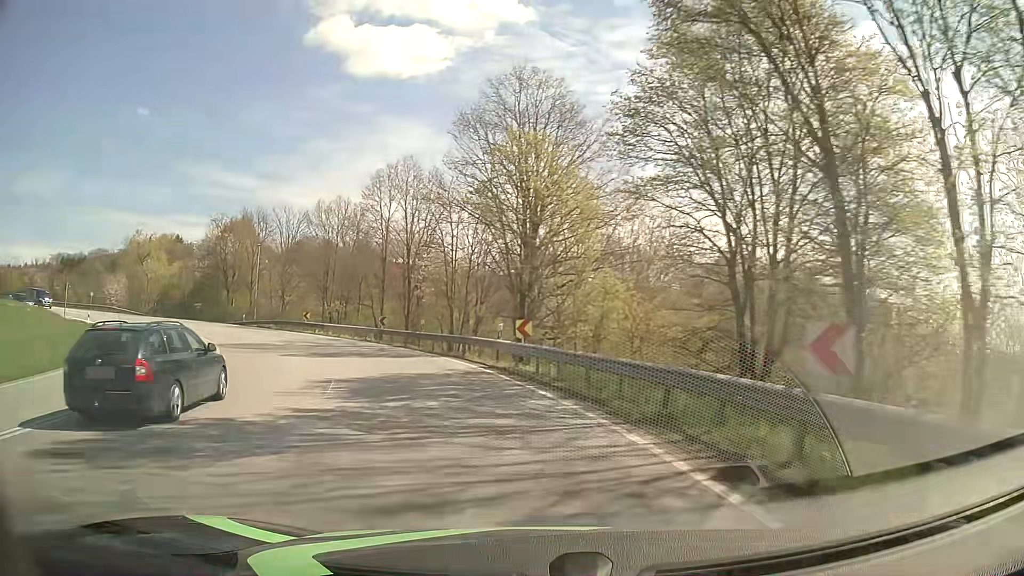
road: primary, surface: asphalt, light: Day
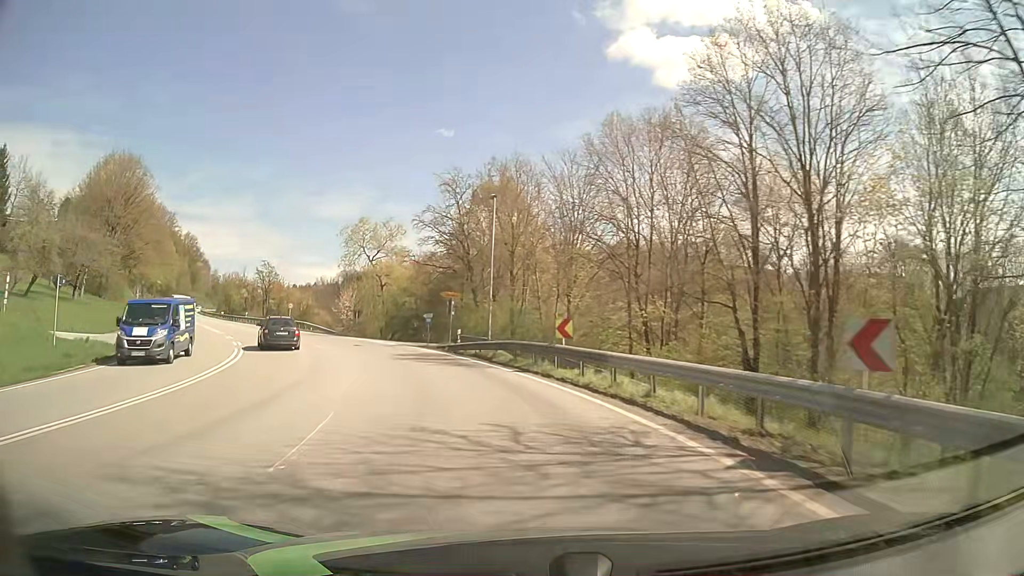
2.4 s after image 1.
(-7.6, +29.7) m; -28°
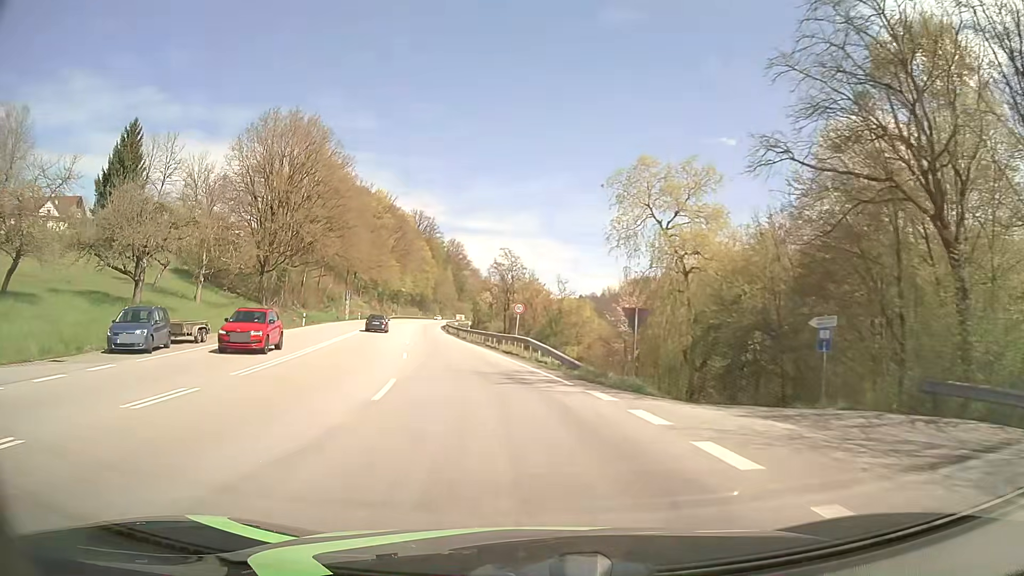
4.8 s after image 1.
(-7.2, +29.9) m; -25°
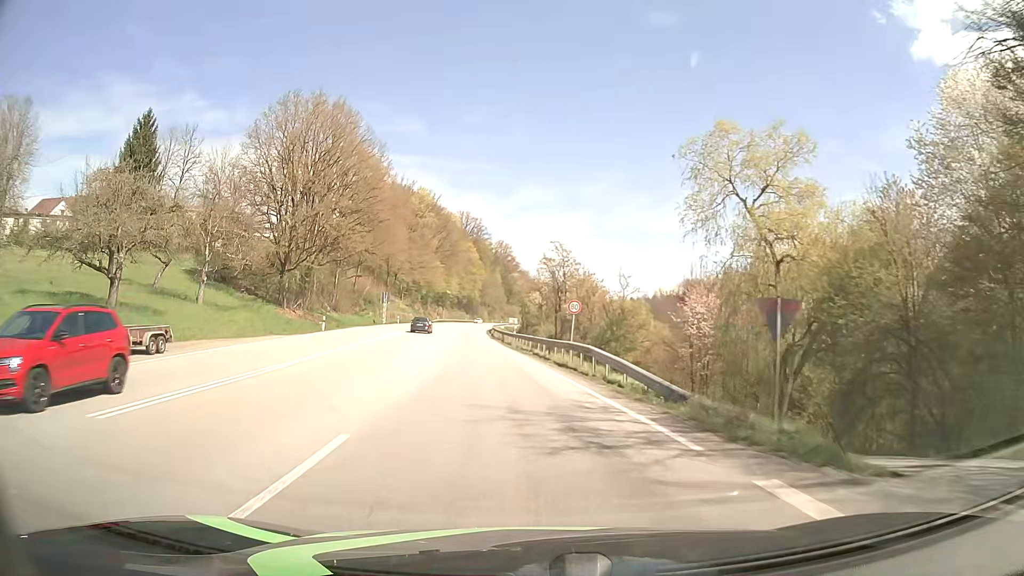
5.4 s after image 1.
(-0.3, +7.8) m; -4°
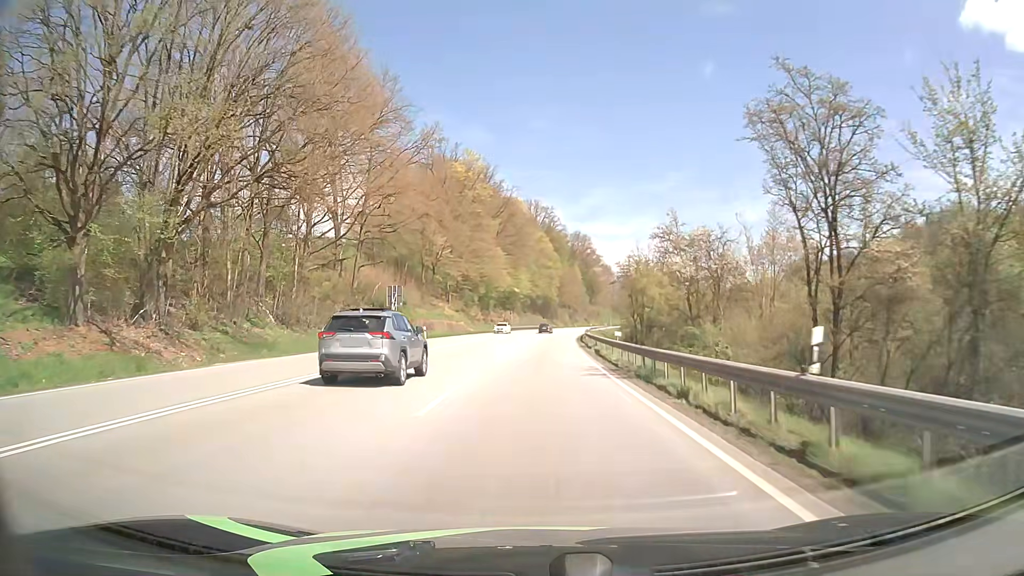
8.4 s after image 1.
(-3.7, +41.7) m; -7°
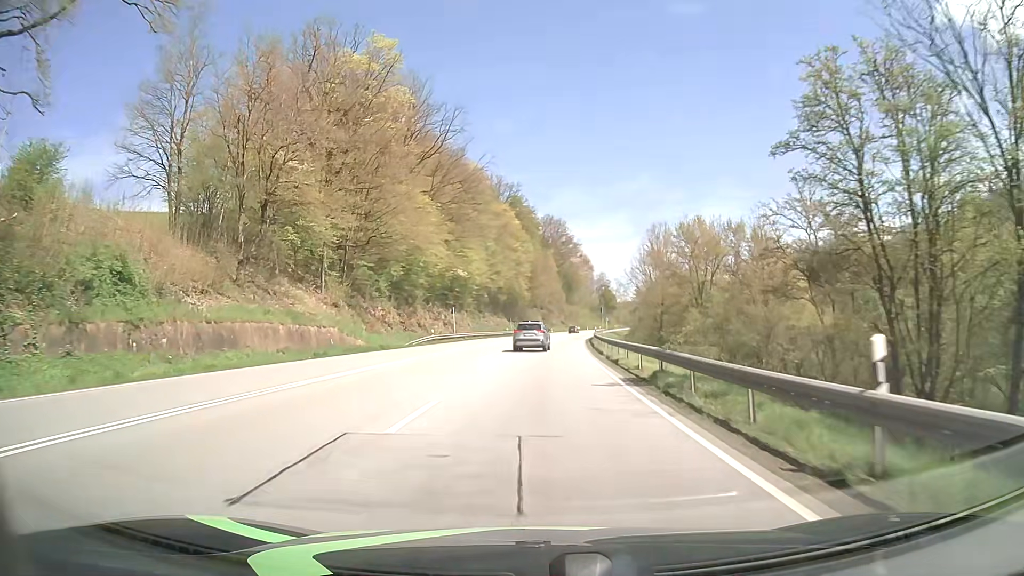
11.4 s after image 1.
(+0.9, +50.3) m; +3°
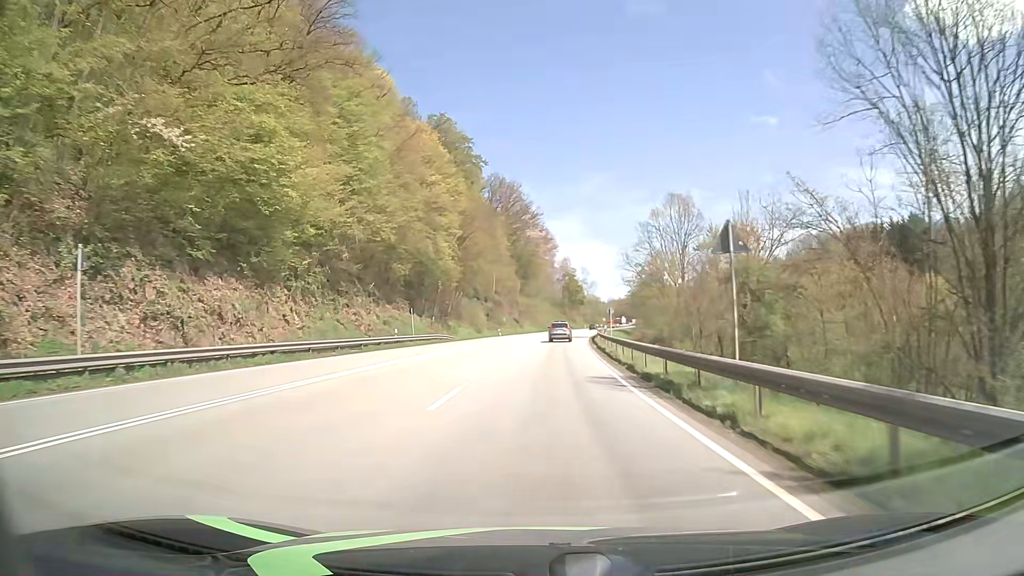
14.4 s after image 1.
(+2.0, +57.1) m; +4°
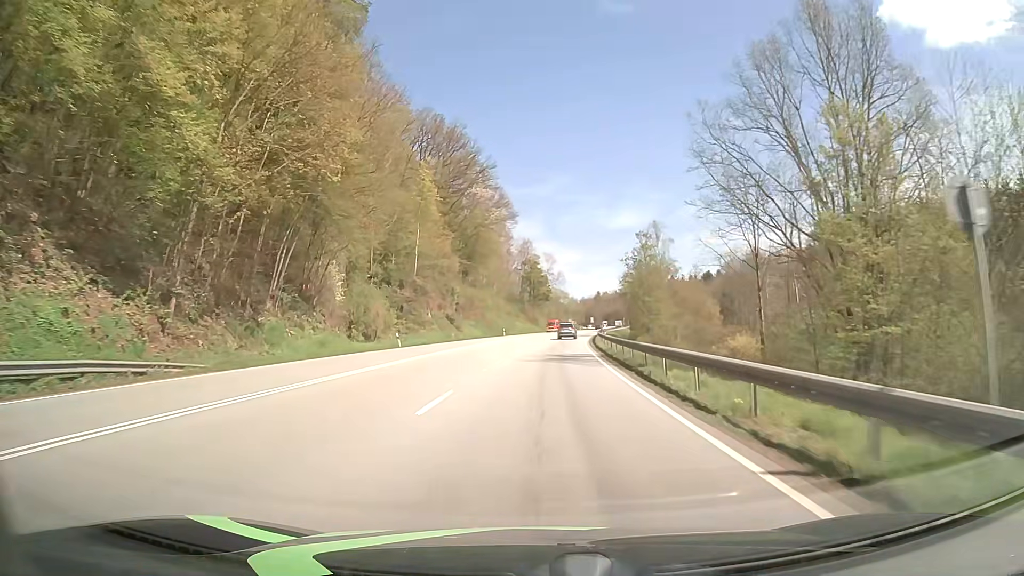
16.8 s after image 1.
(+1.8, +48.0) m; +4°
